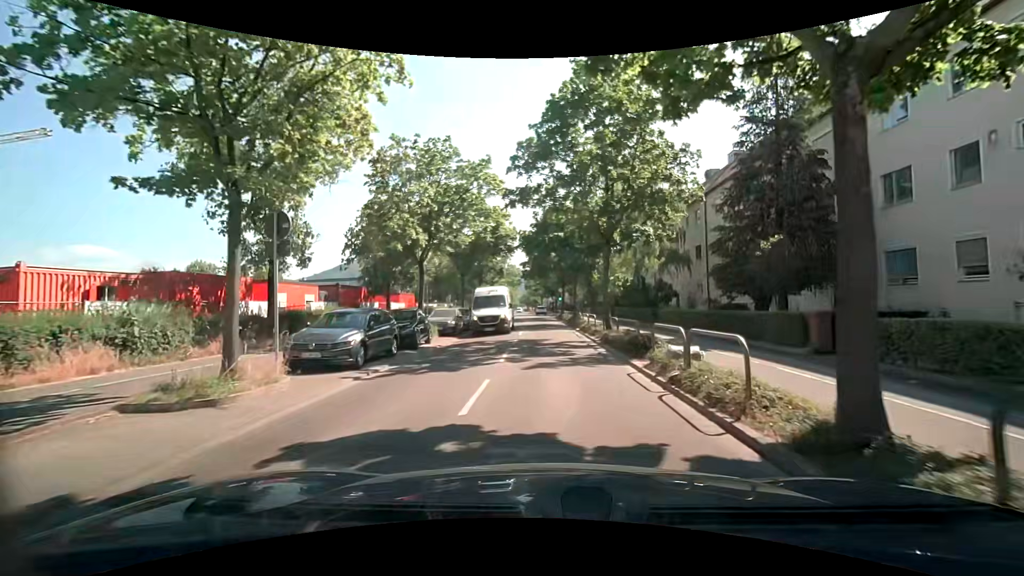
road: tertiary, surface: asphalt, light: Day
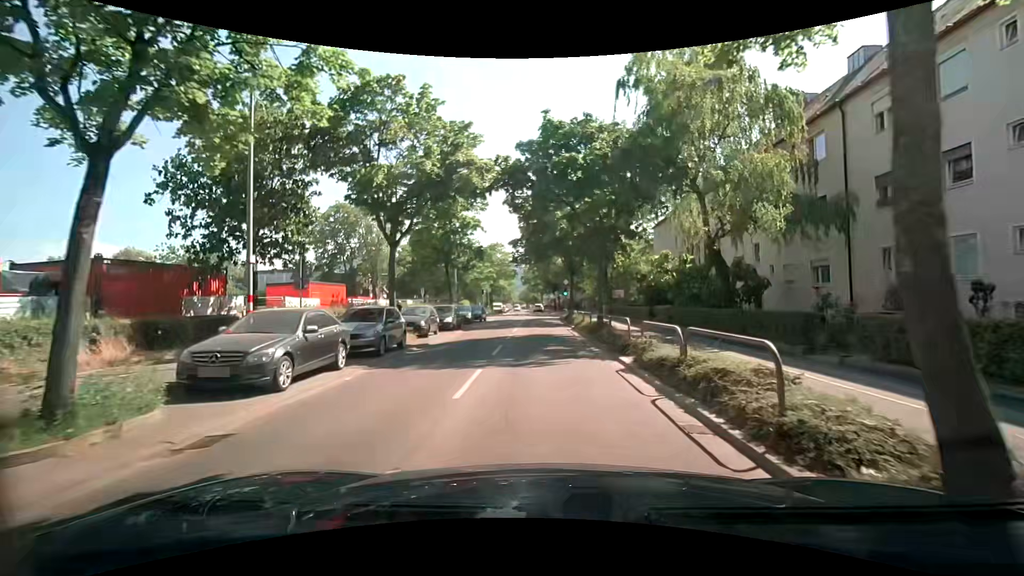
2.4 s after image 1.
(-0.1, +17.1) m; -1°
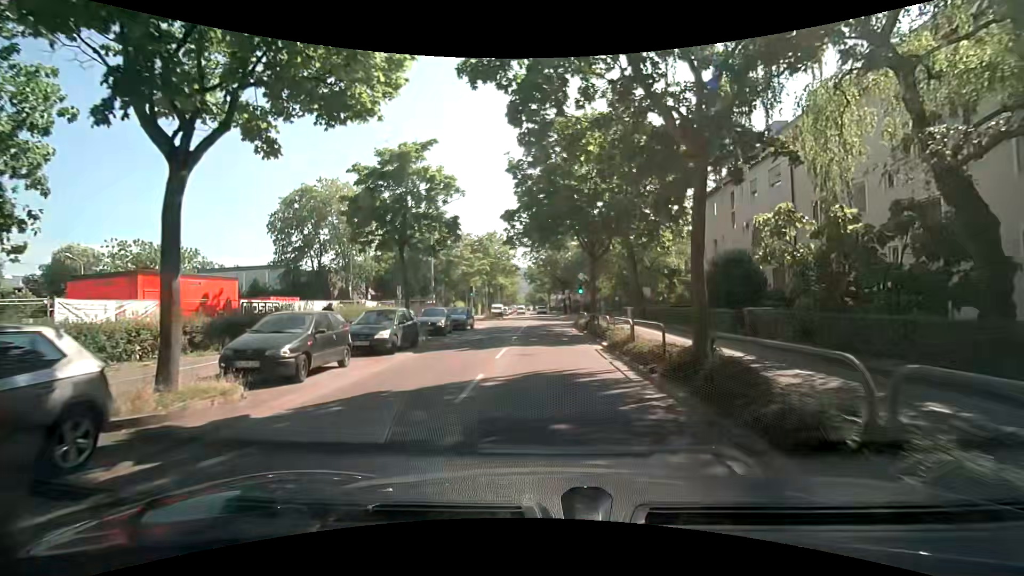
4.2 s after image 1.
(-0.1, +12.2) m; 0°
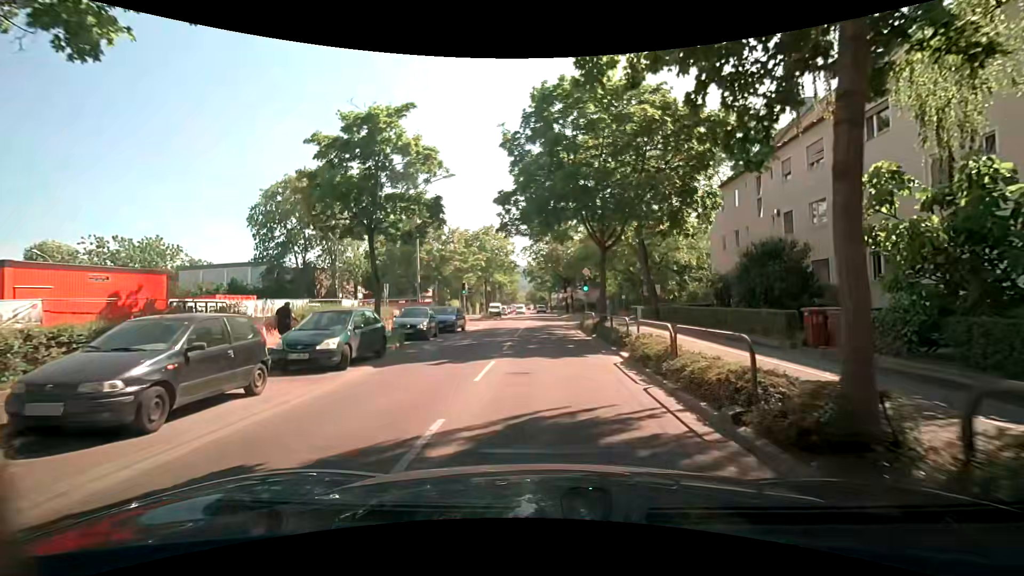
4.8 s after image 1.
(0.0, +4.0) m; 0°
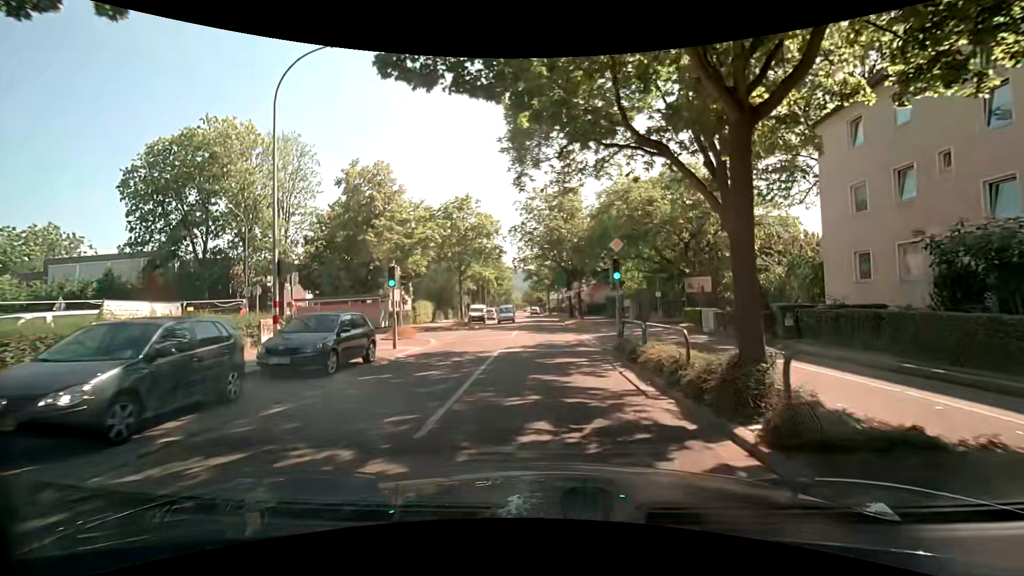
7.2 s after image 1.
(0.0, +15.8) m; -1°
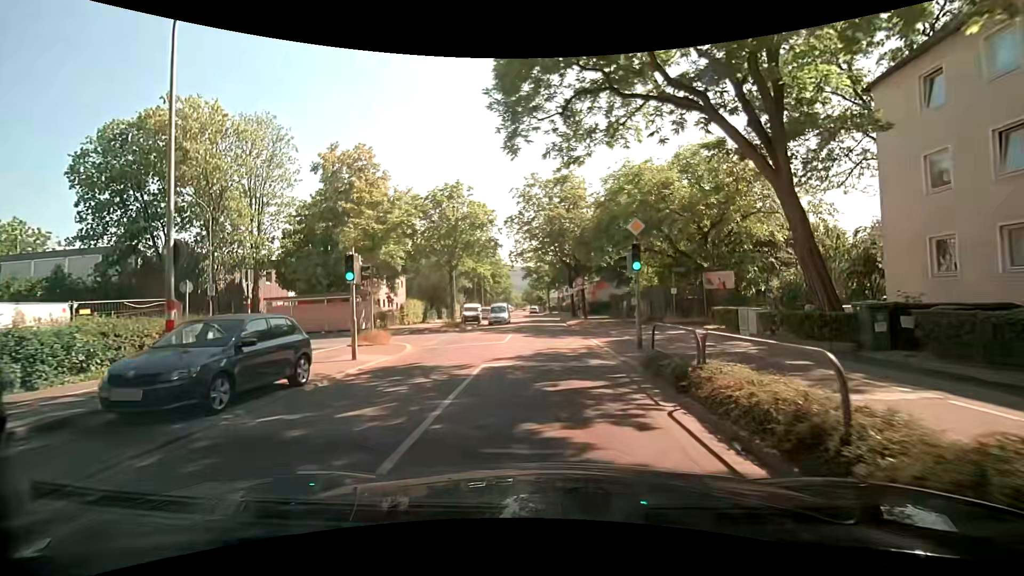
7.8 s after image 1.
(0.0, +4.1) m; 0°
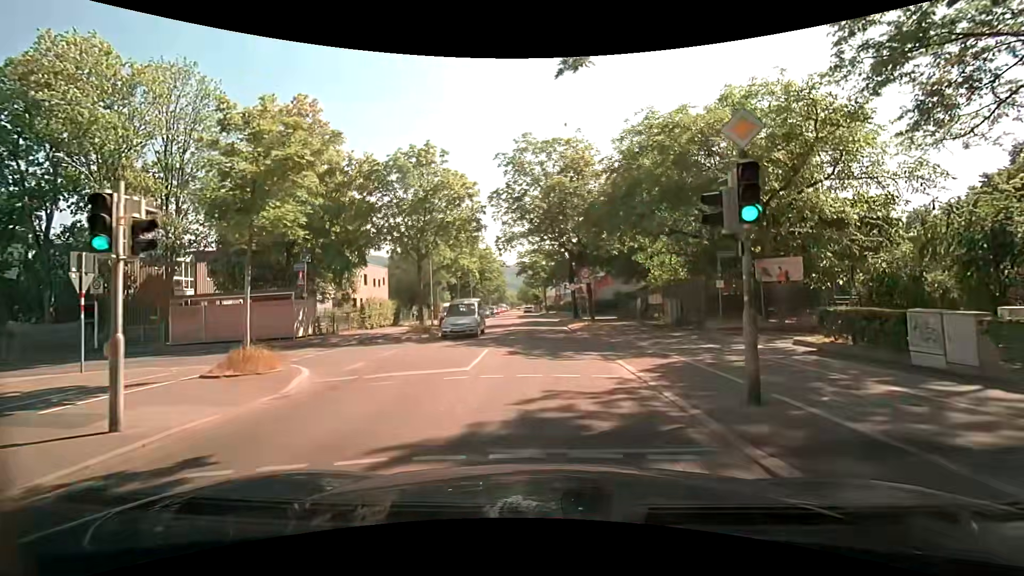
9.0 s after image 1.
(+0.2, +8.3) m; +3°
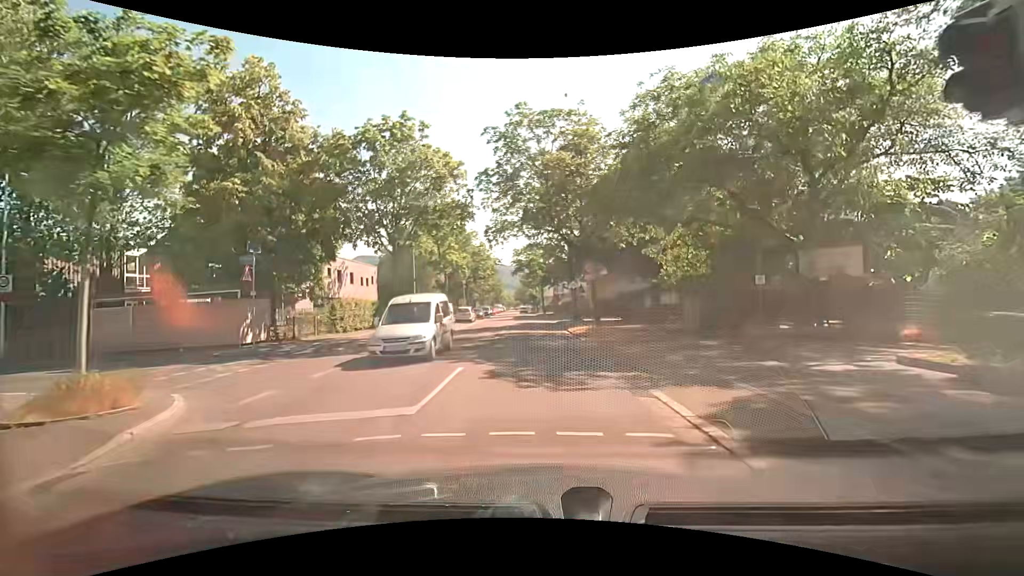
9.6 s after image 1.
(-0.1, +4.2) m; -1°
